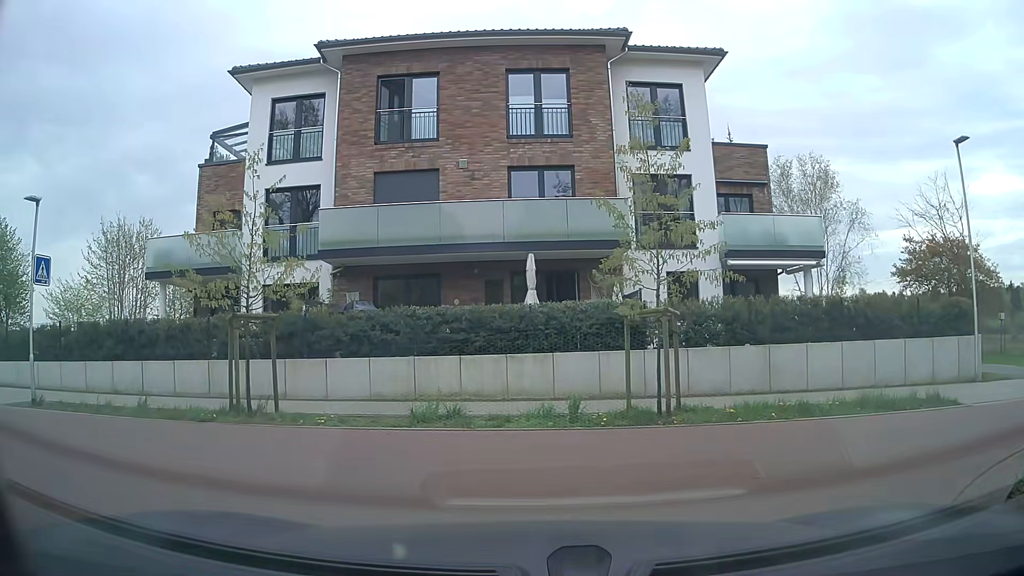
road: residential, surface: asphalt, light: Day
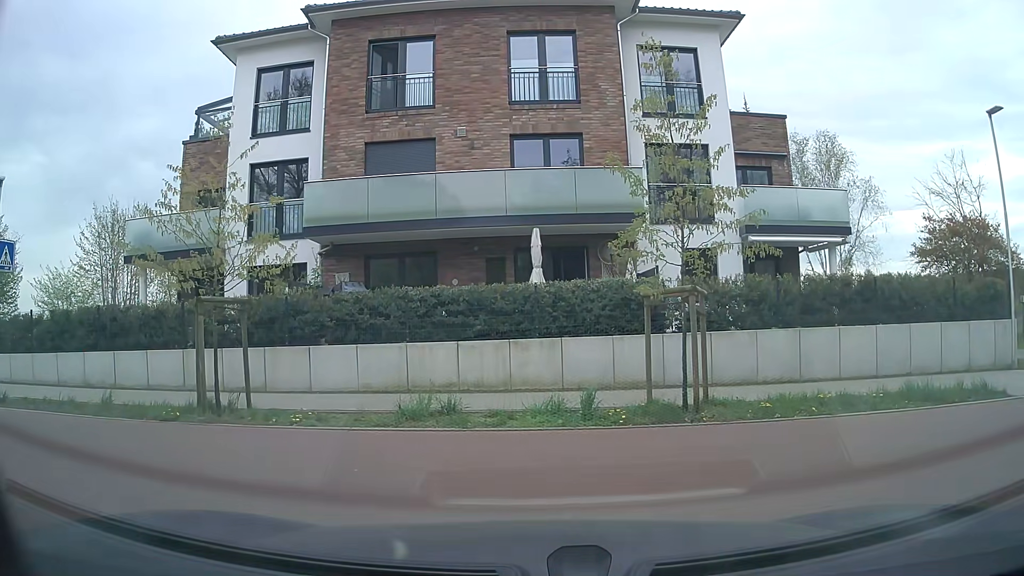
(-0.1, +1.5) m; -3°
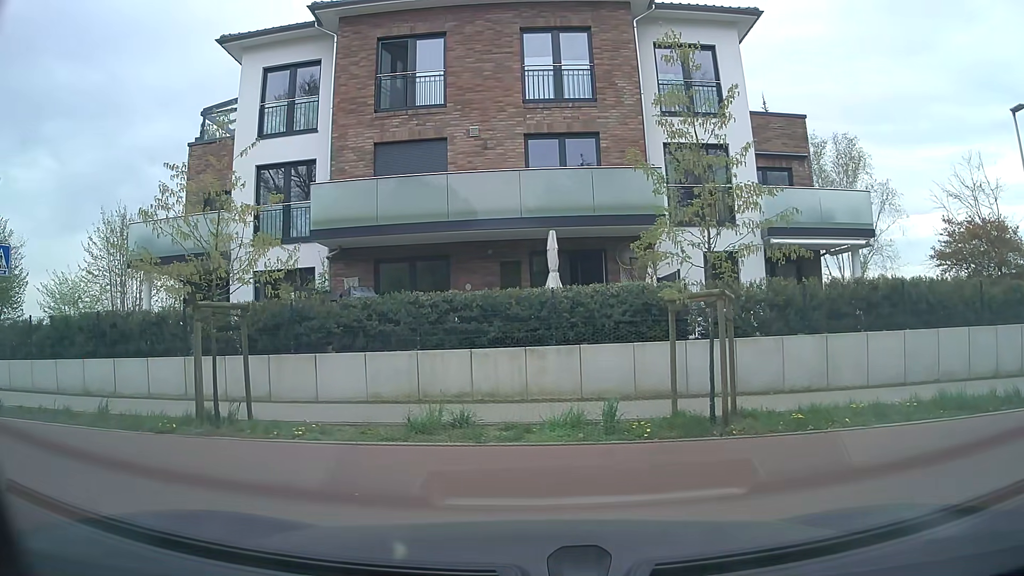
(0.0, +0.7) m; -1°
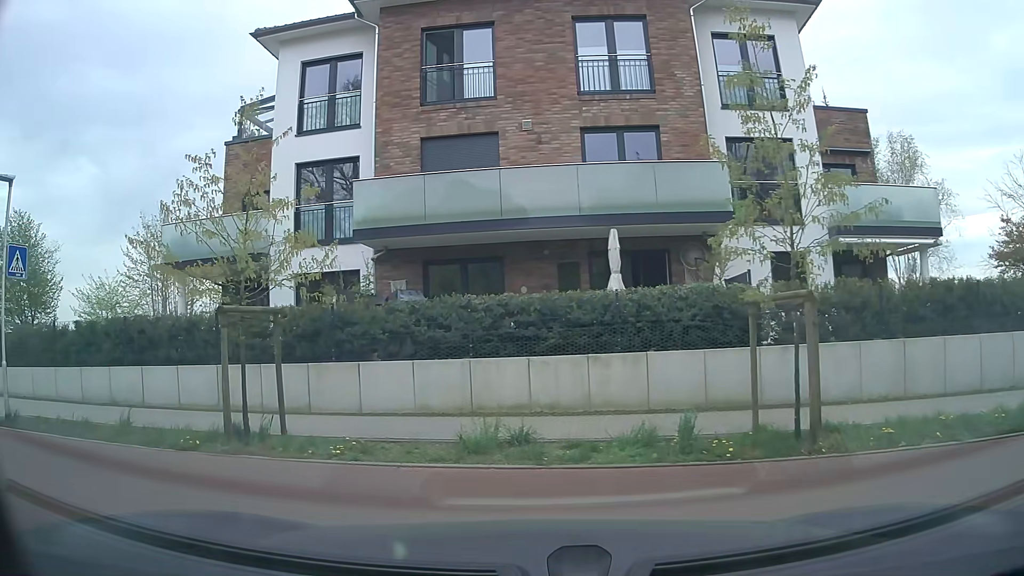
(0.0, +1.1) m; -2°
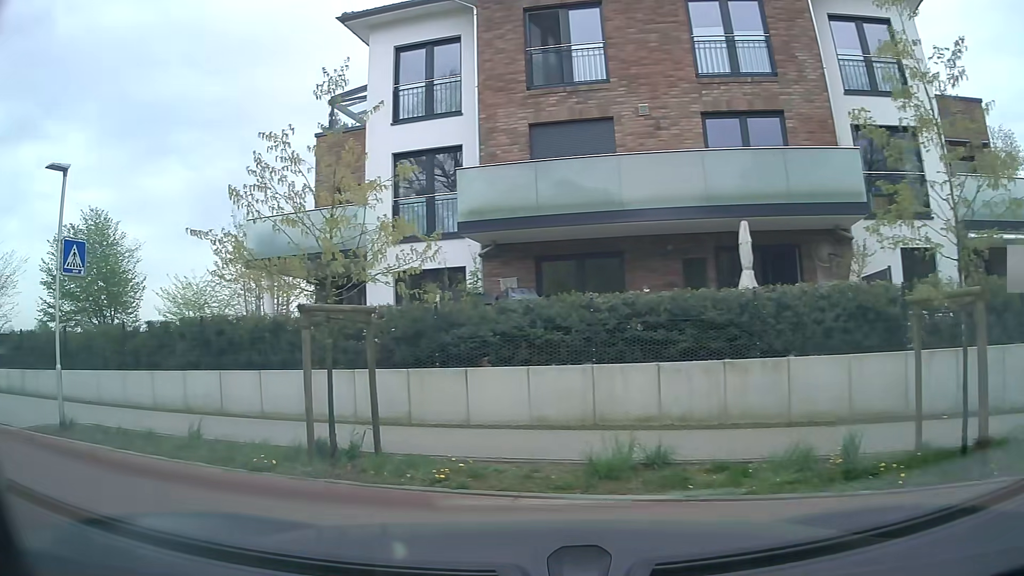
(-0.1, +1.4) m; -7°
